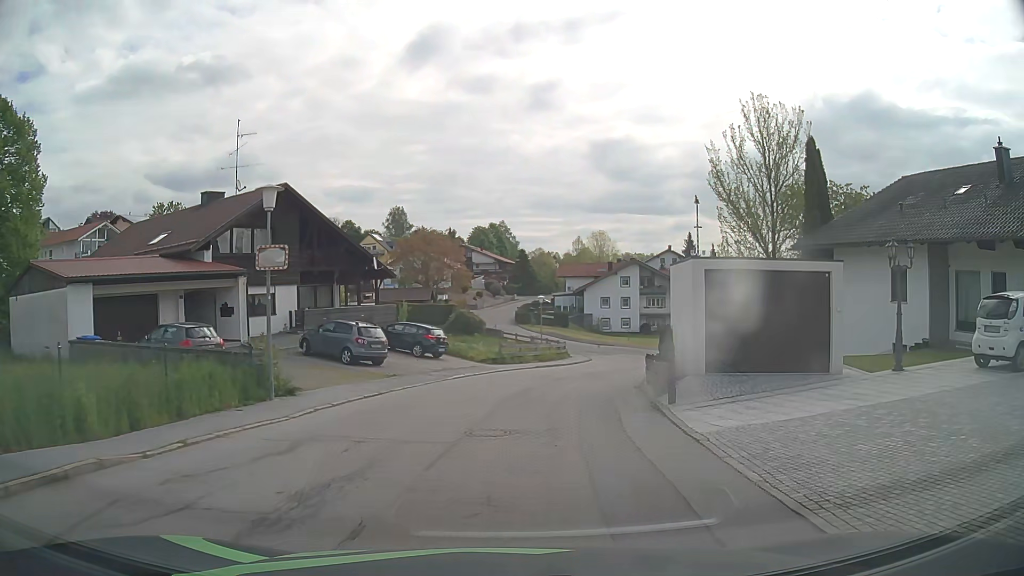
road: residential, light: Day
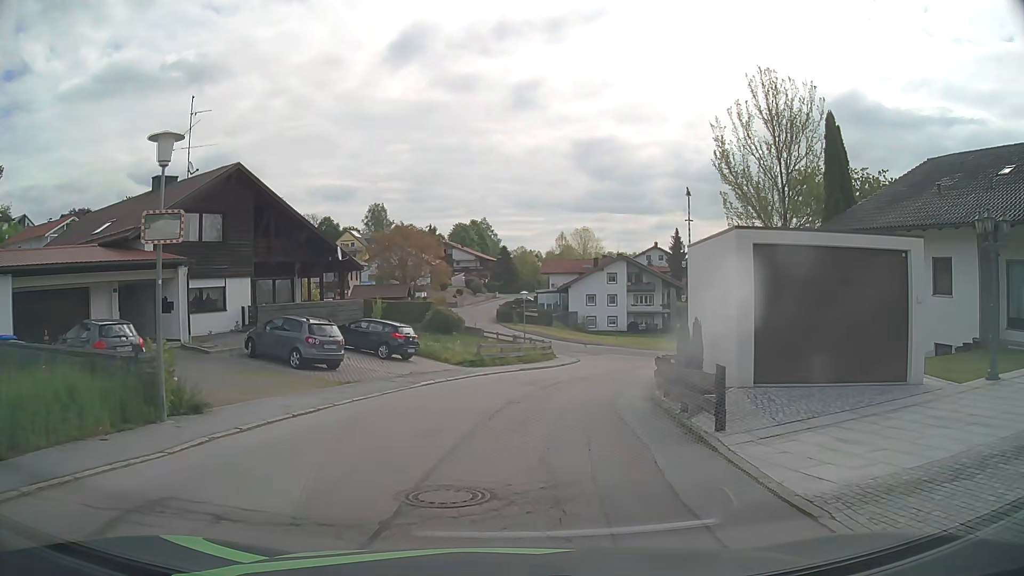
(+0.1, +4.1) m; +3°
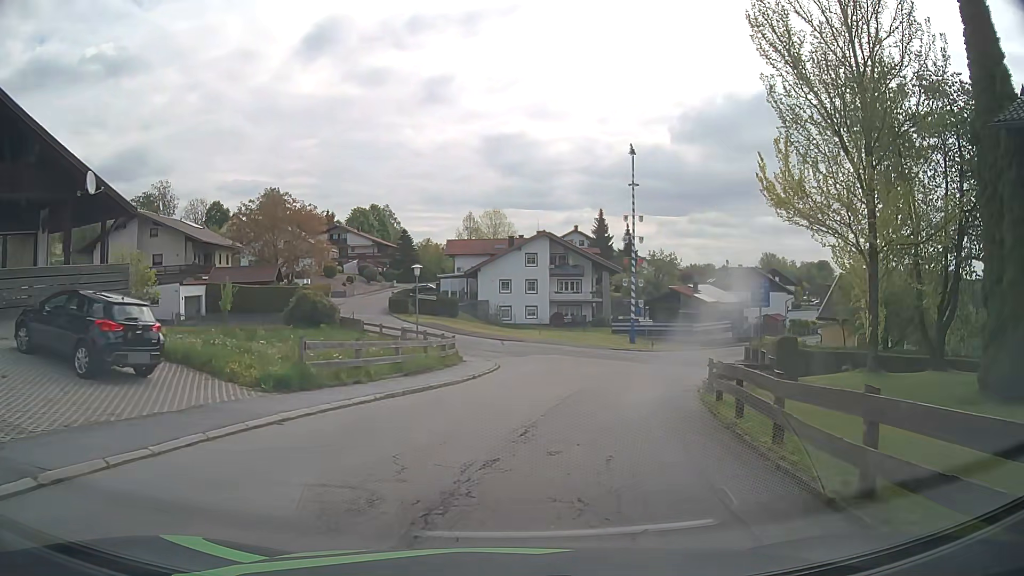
(+0.8, +15.6) m; +8°
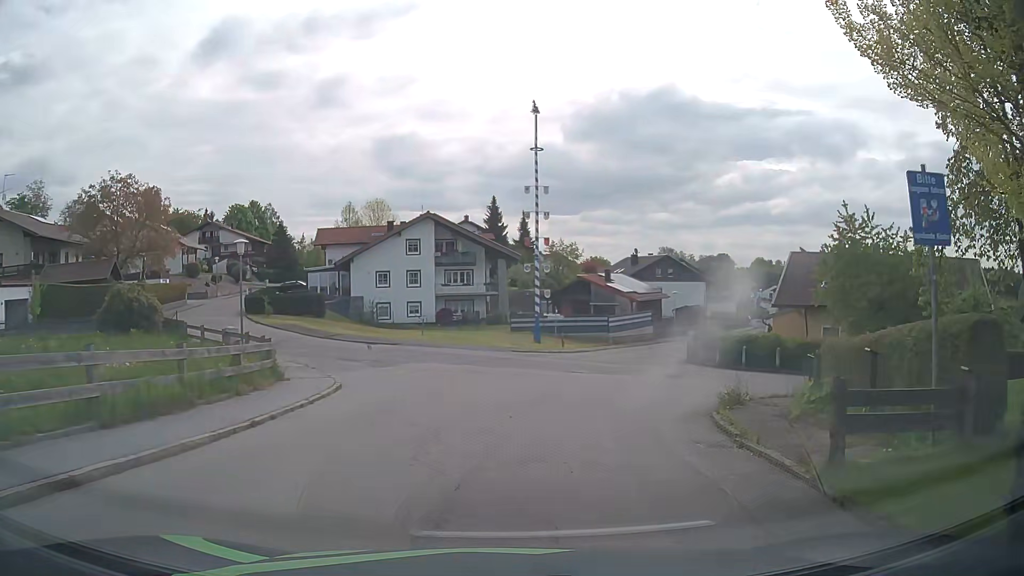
(+0.8, +10.9) m; +9°
